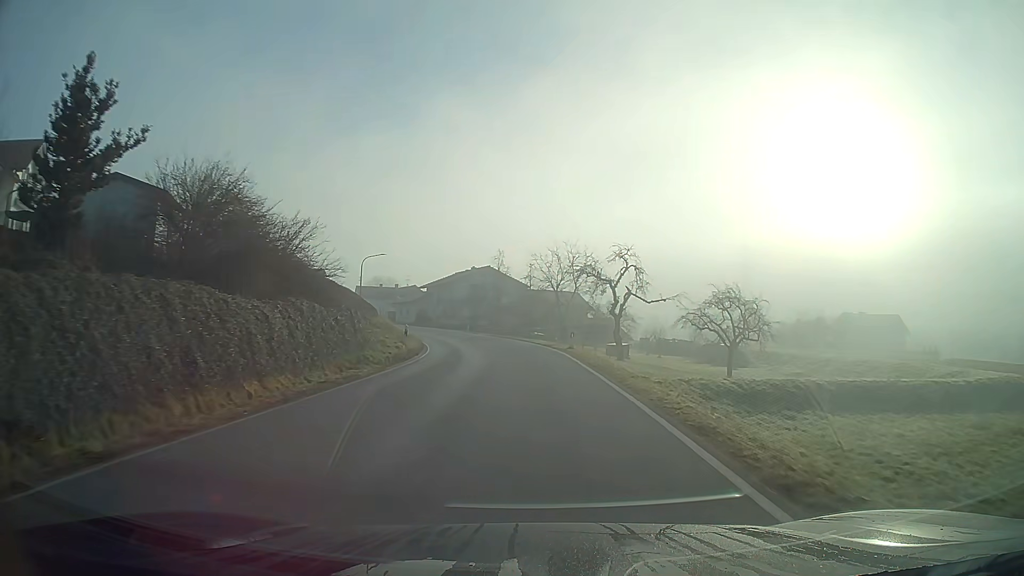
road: secondary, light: Day
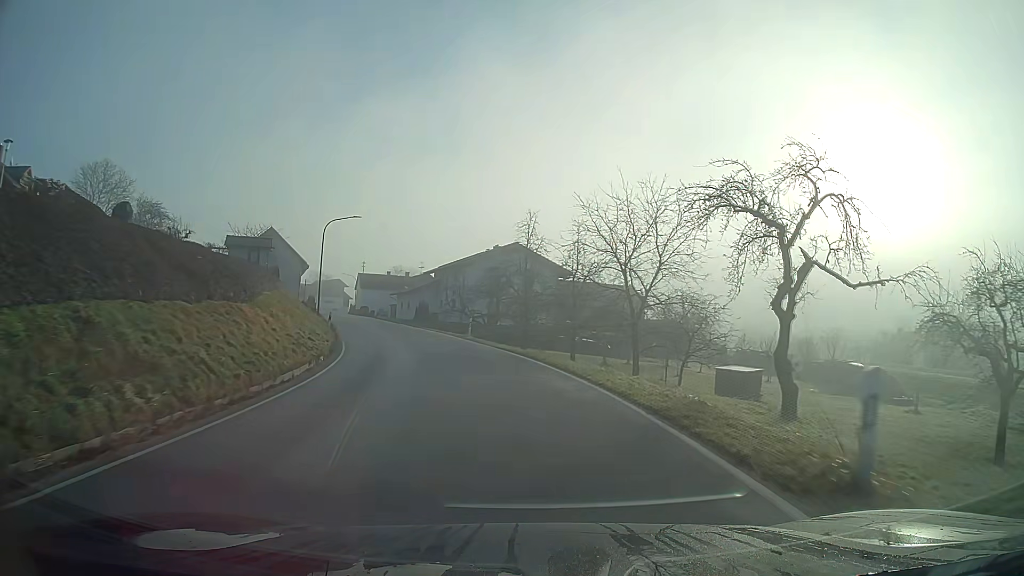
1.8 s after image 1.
(-0.7, +25.0) m; -4°
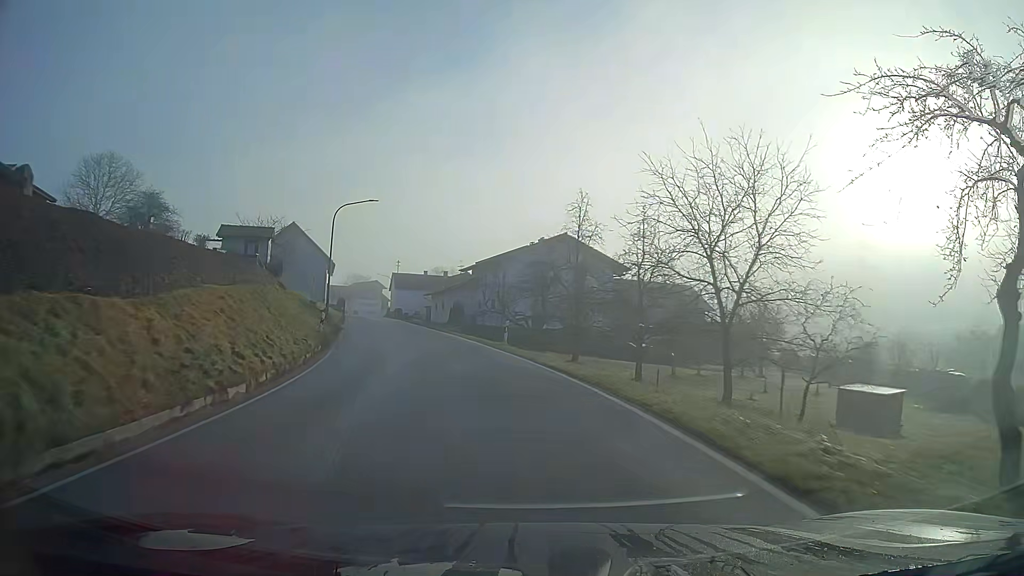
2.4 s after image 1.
(-0.4, +8.4) m; -5°
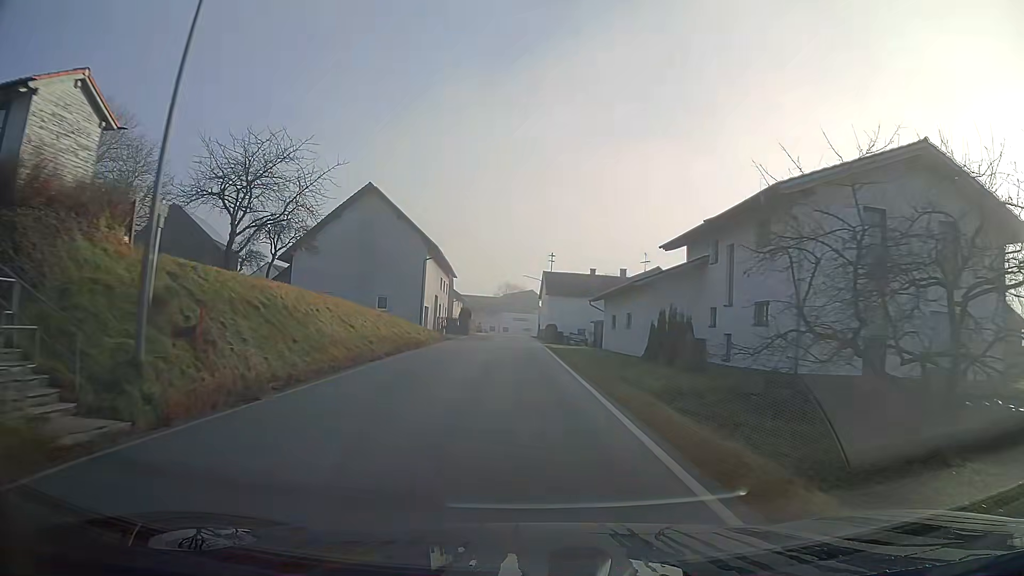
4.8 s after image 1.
(-4.3, +33.0) m; -13°
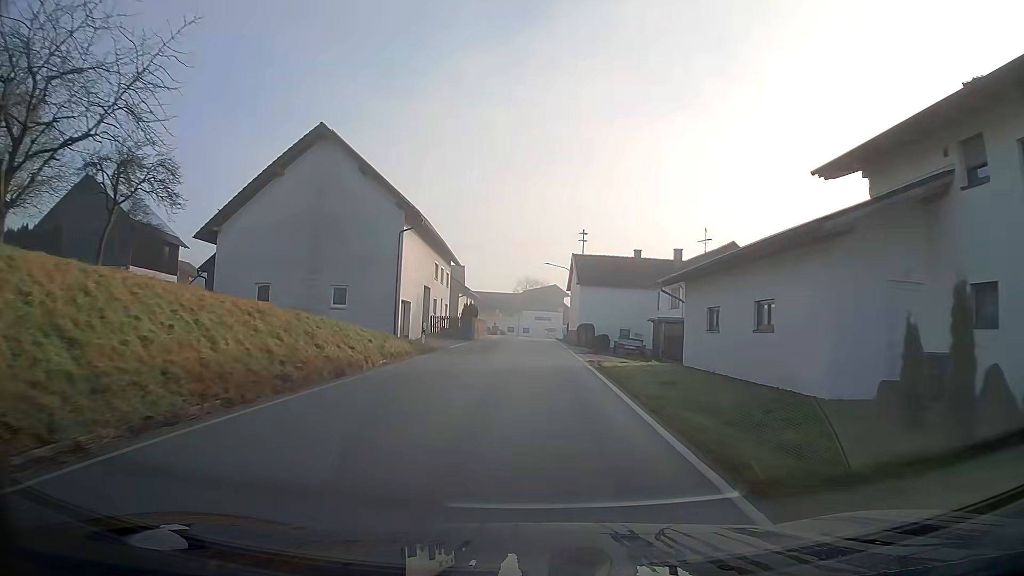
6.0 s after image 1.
(-0.1, +16.5) m; -1°
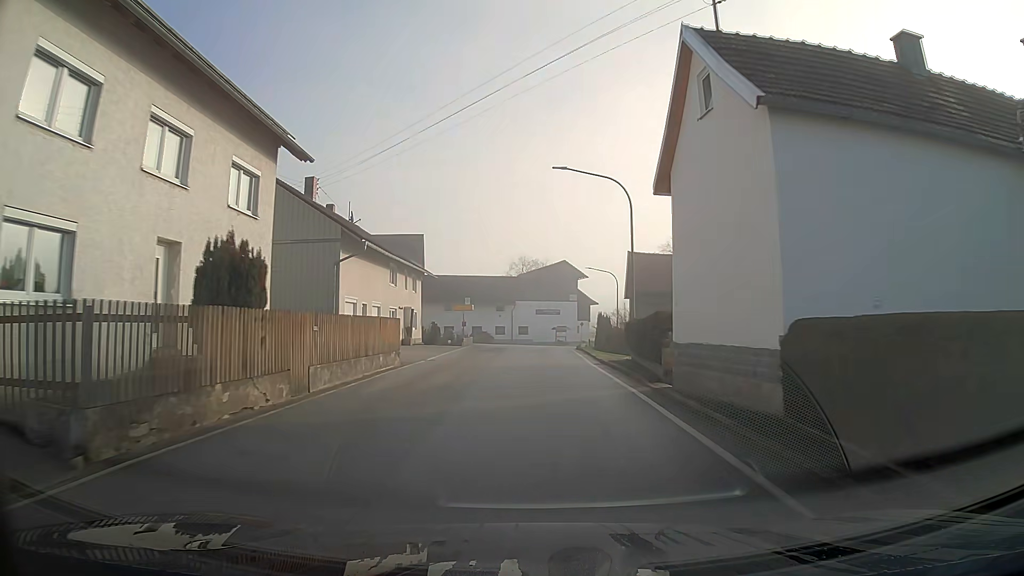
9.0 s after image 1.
(-0.1, +40.0) m; 0°
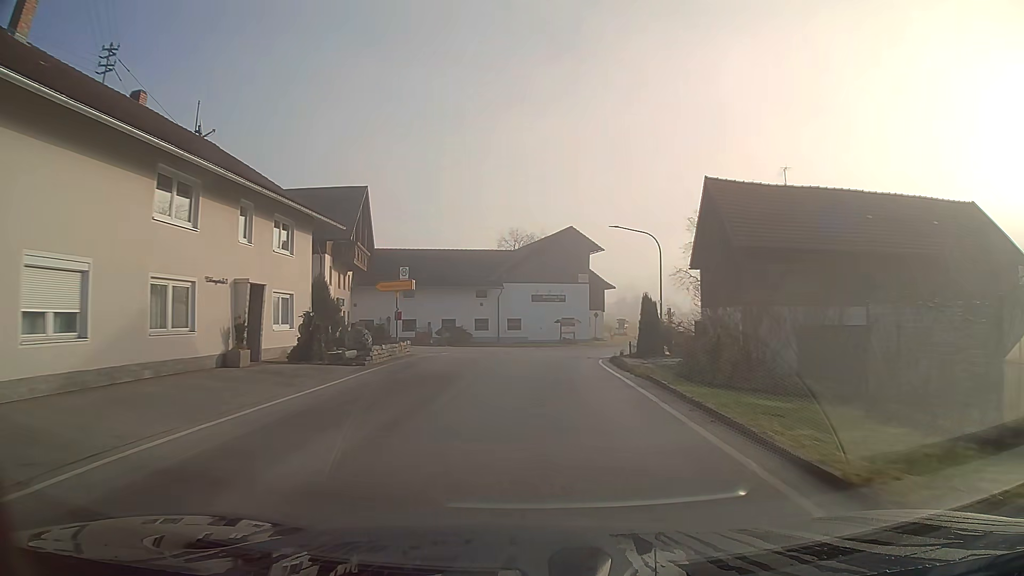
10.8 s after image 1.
(+0.2, +23.0) m; 0°
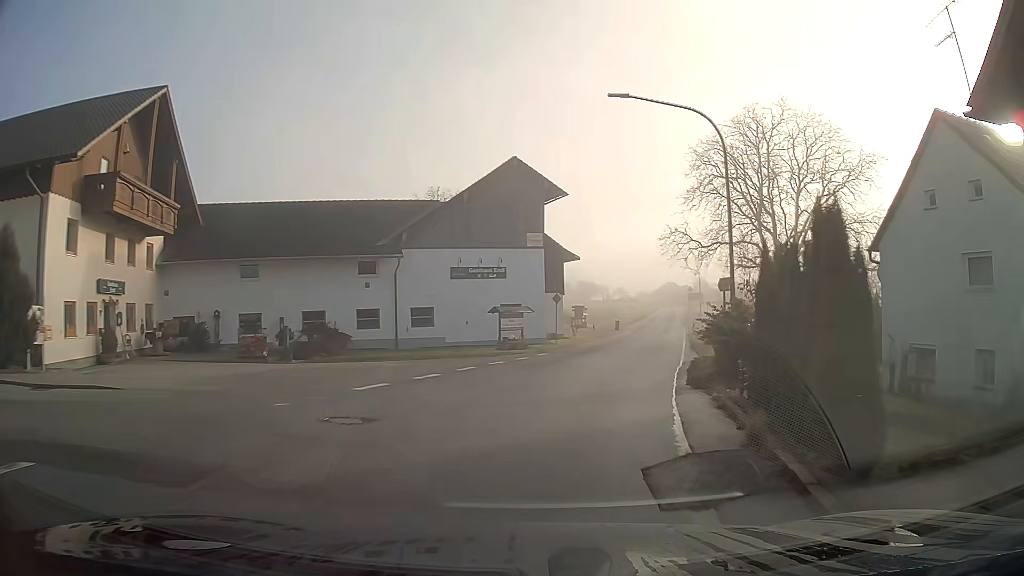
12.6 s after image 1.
(+1.0, +22.6) m; +8°
